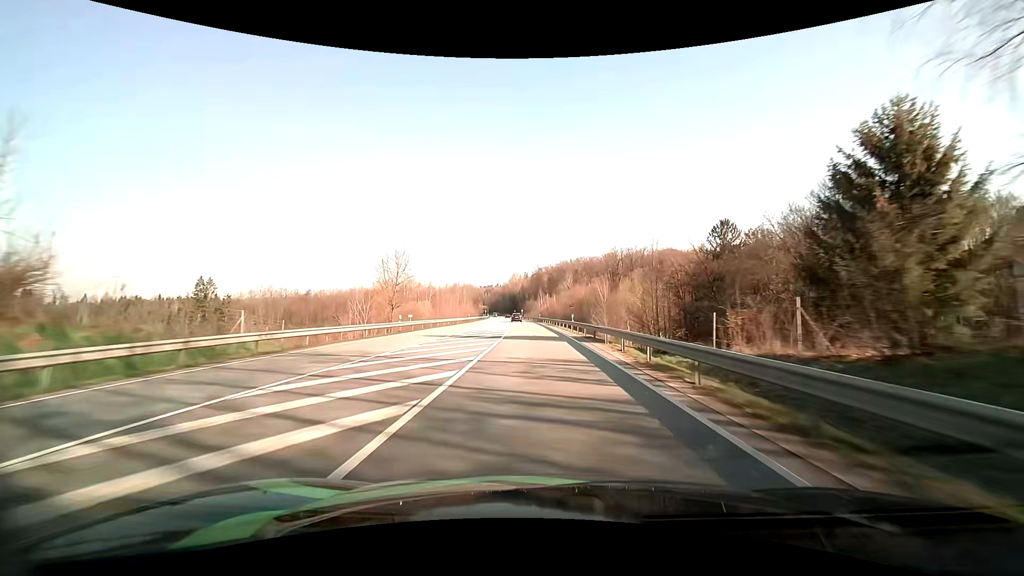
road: primary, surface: asphalt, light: Day
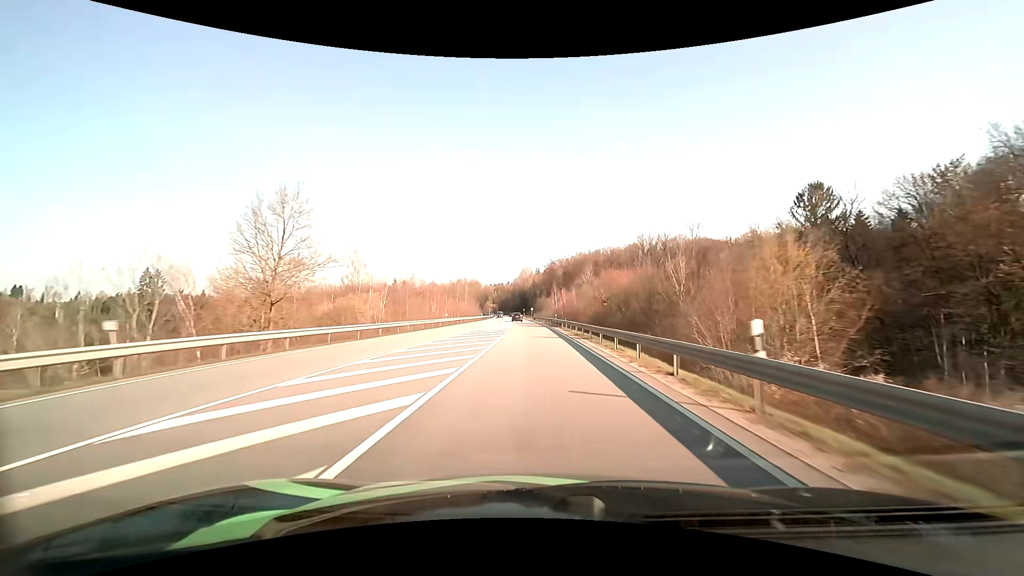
(-0.3, +30.8) m; -1°
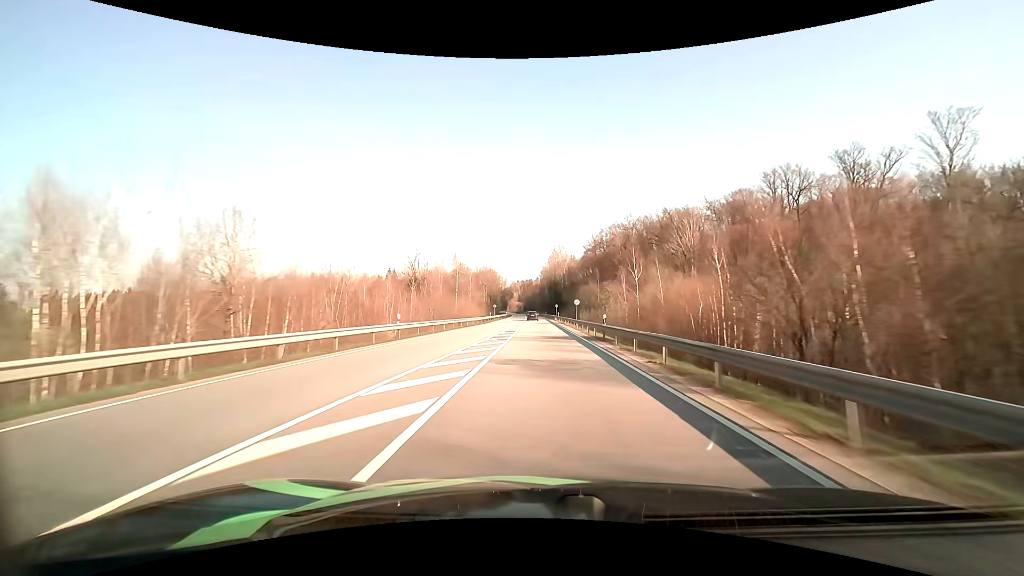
(-2.7, +77.9) m; -3°
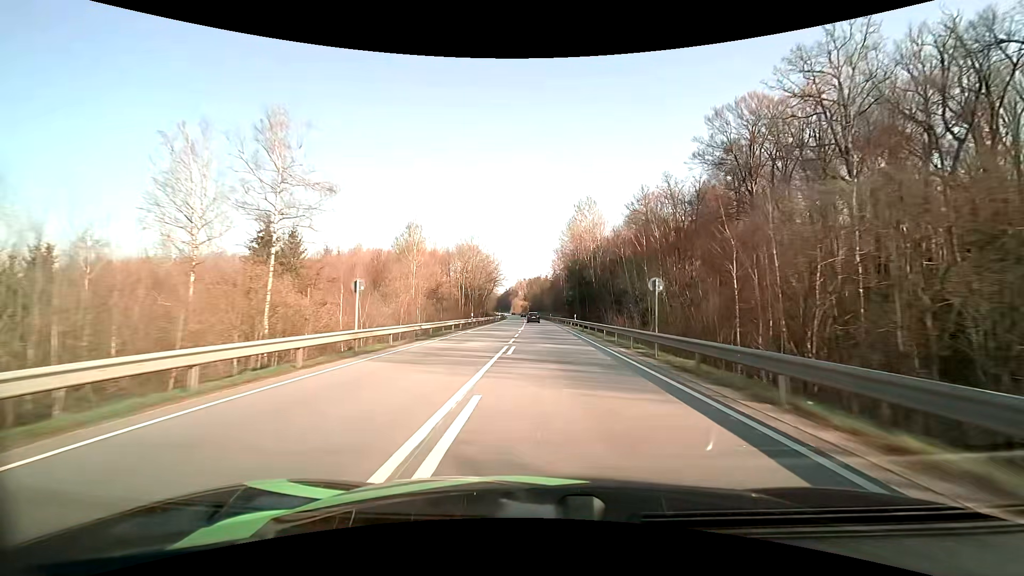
(-1.0, +78.2) m; -1°
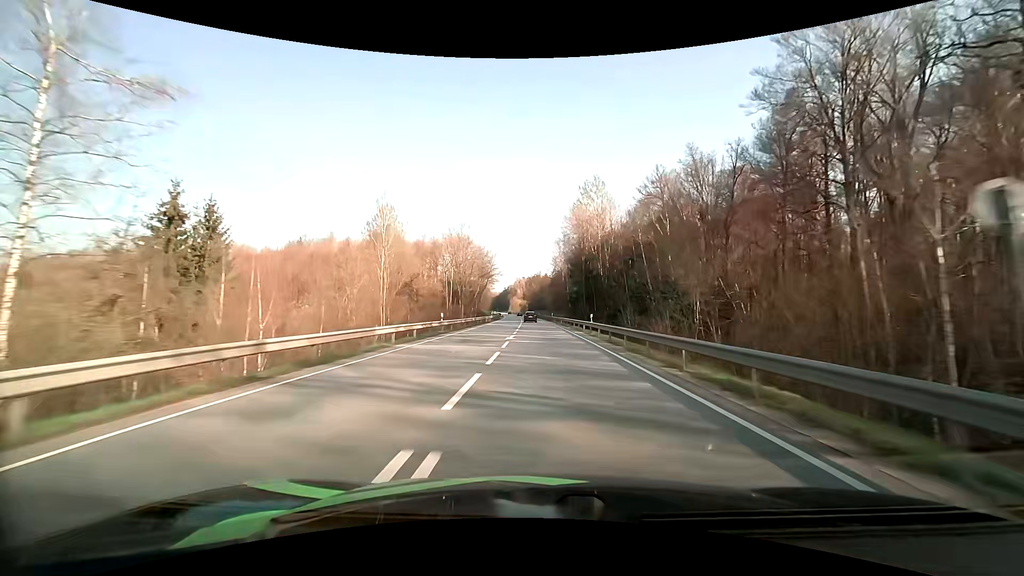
(0.0, +15.2) m; 0°
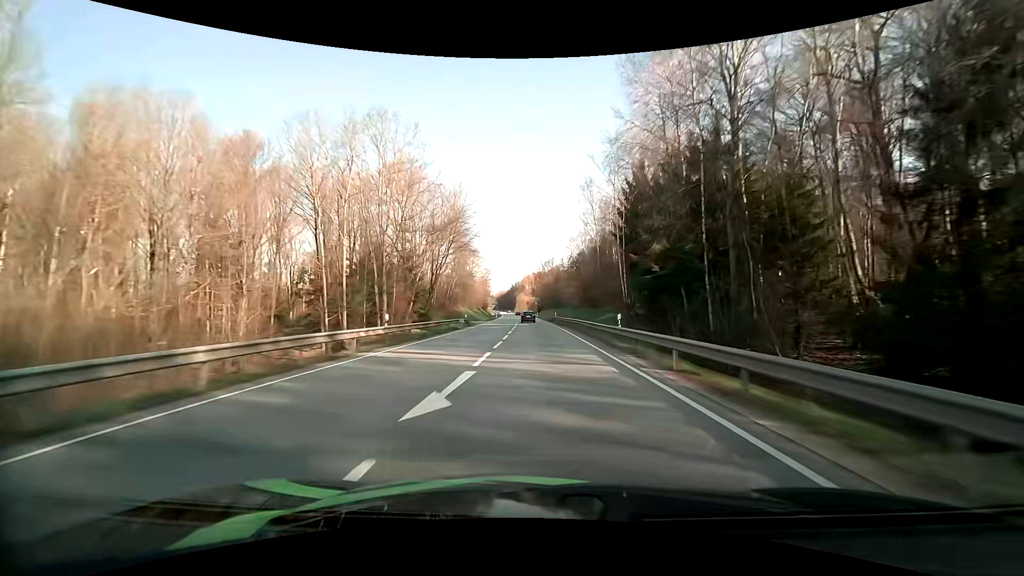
(-0.6, +60.8) m; -1°
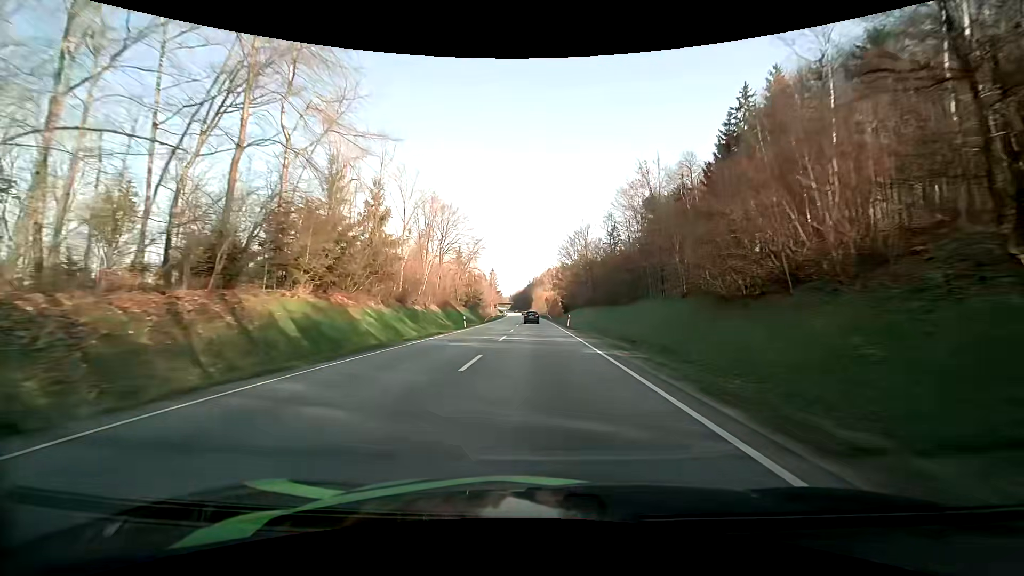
(-1.3, +73.9) m; -2°
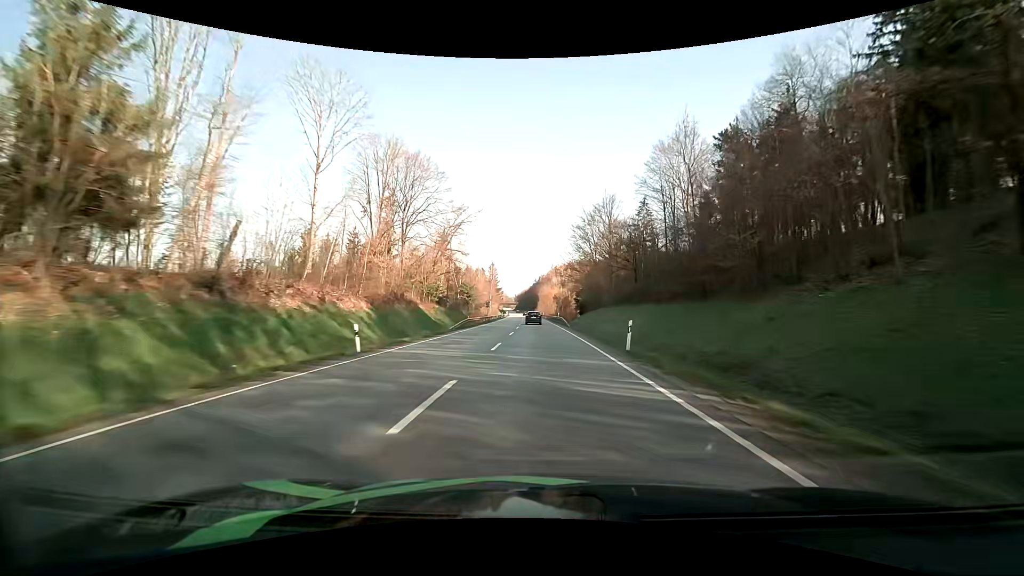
(-0.3, +29.8) m; -1°
(0, +10) (0, +20) (0, +30) (0, +40) (0, +50) (-1, +60) (-1, +70) (-1, +80) (-1, +90) (-2, +100) m
